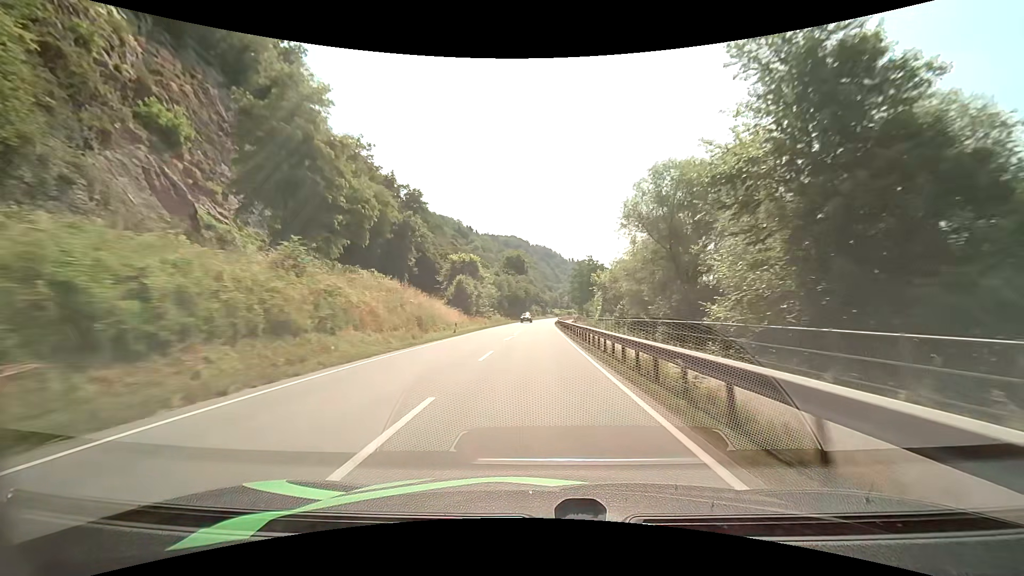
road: primary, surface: asphalt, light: Day
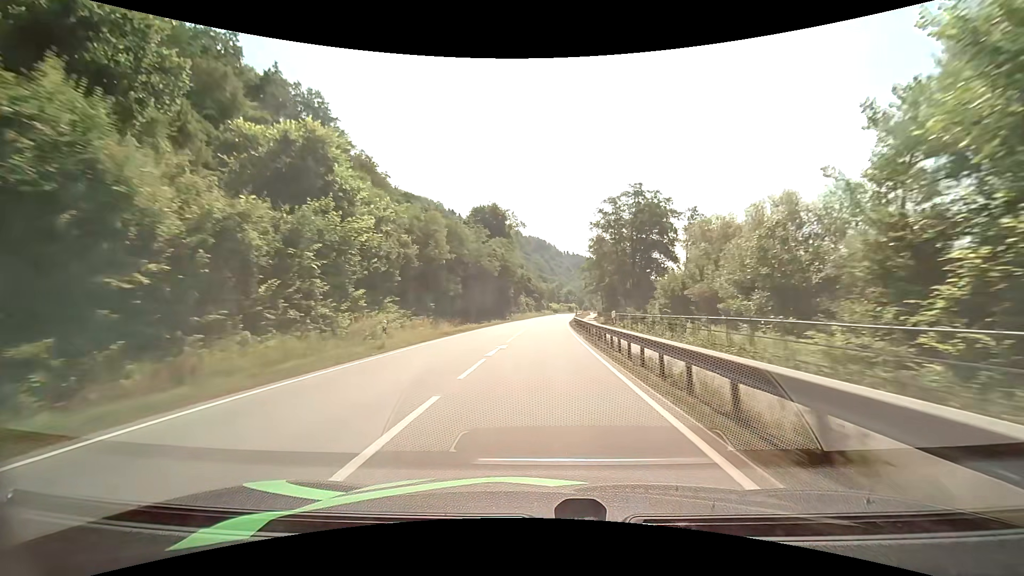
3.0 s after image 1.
(+0.2, +66.1) m; +1°
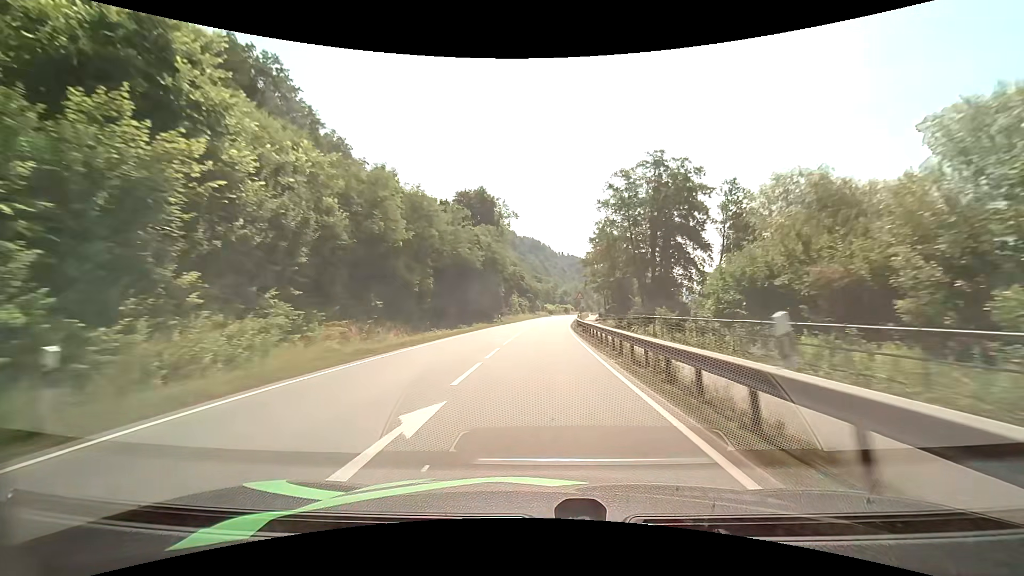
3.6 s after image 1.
(+0.1, +12.5) m; +1°
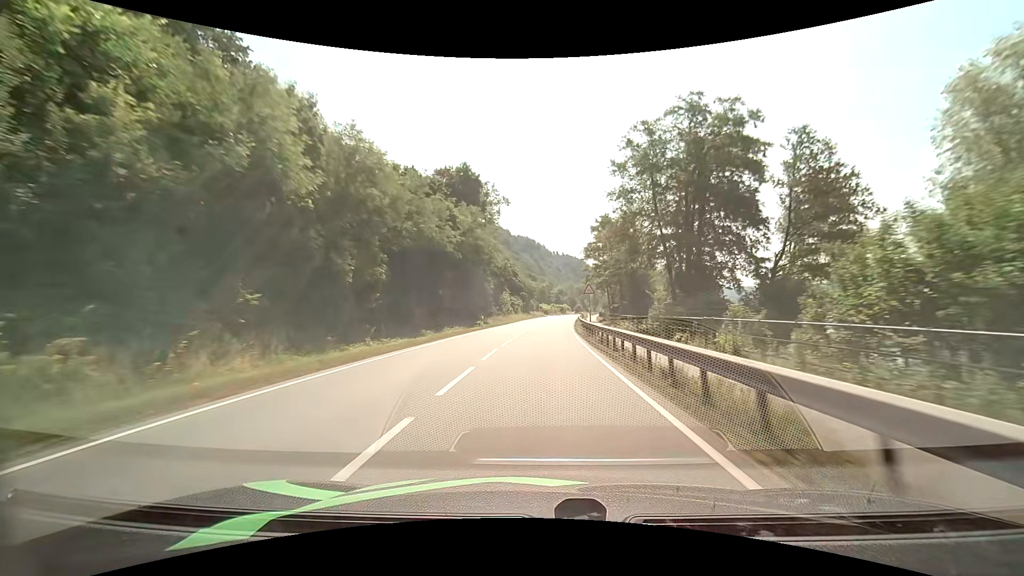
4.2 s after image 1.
(+0.1, +12.2) m; +1°
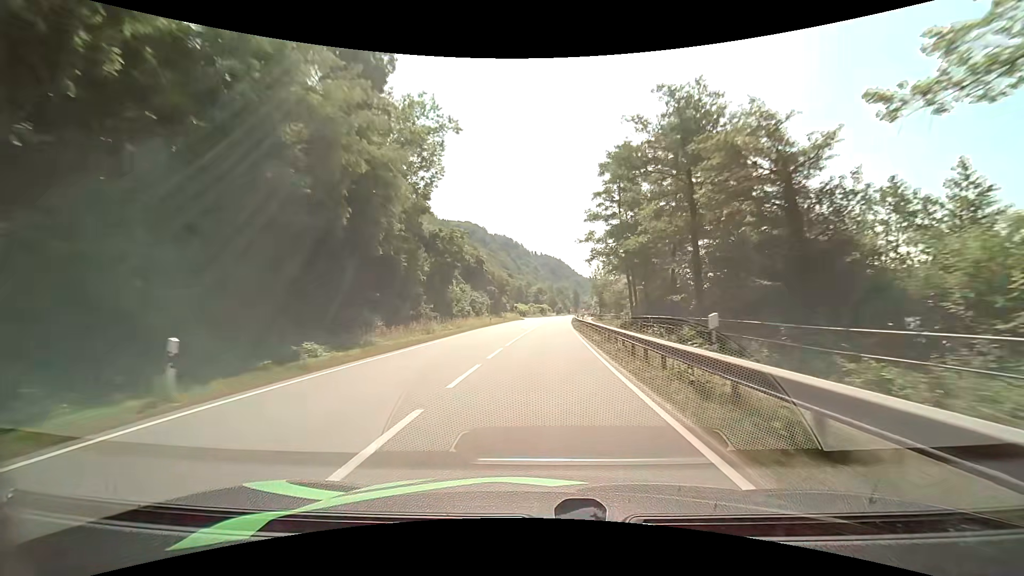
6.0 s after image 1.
(+0.8, +35.2) m; +2°
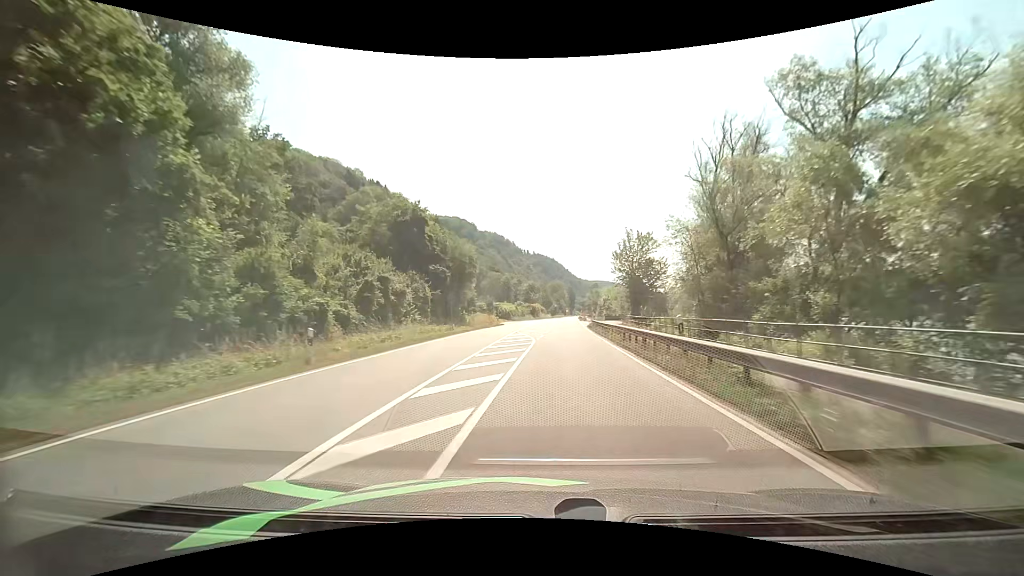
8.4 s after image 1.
(+1.0, +43.9) m; +1°
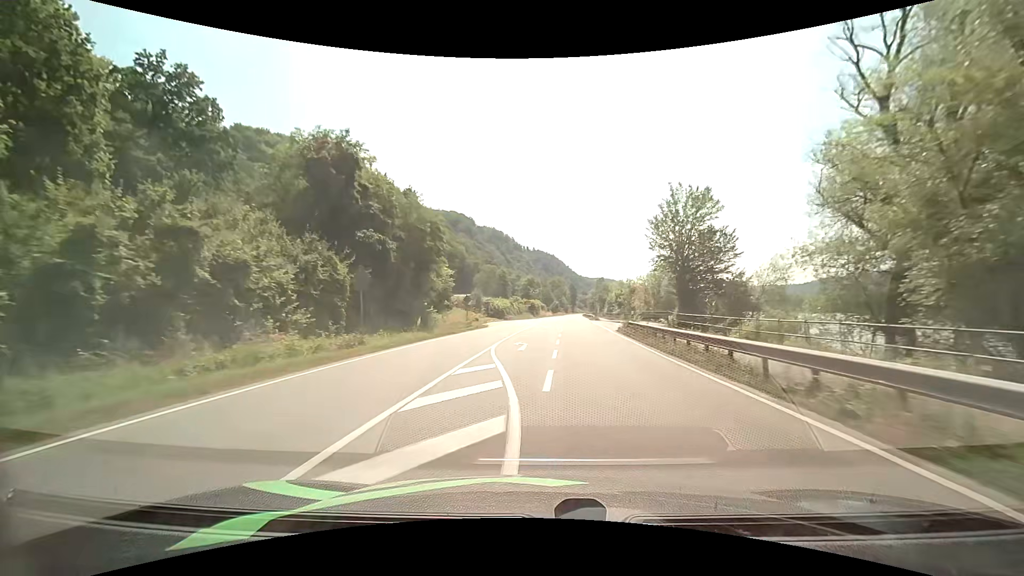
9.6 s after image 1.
(0.0, +20.3) m; 0°
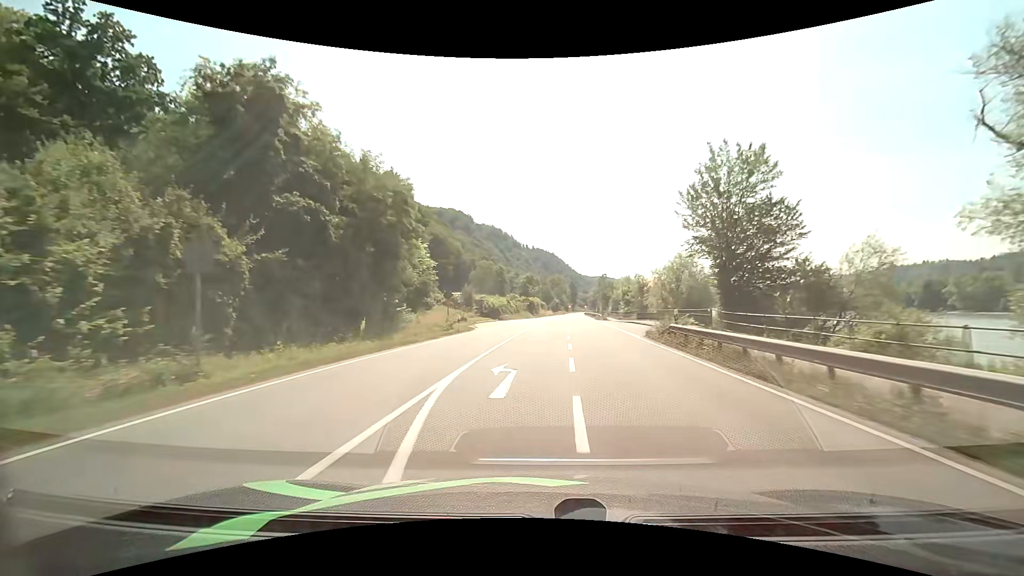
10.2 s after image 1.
(0.0, +9.4) m; 0°
(0, +10) (0, +20) (0, +30) (0, +40) (+1, +50) (+2, +60) (+2, +70) (-2, +79) (-11, +81) (-21, +79) m
